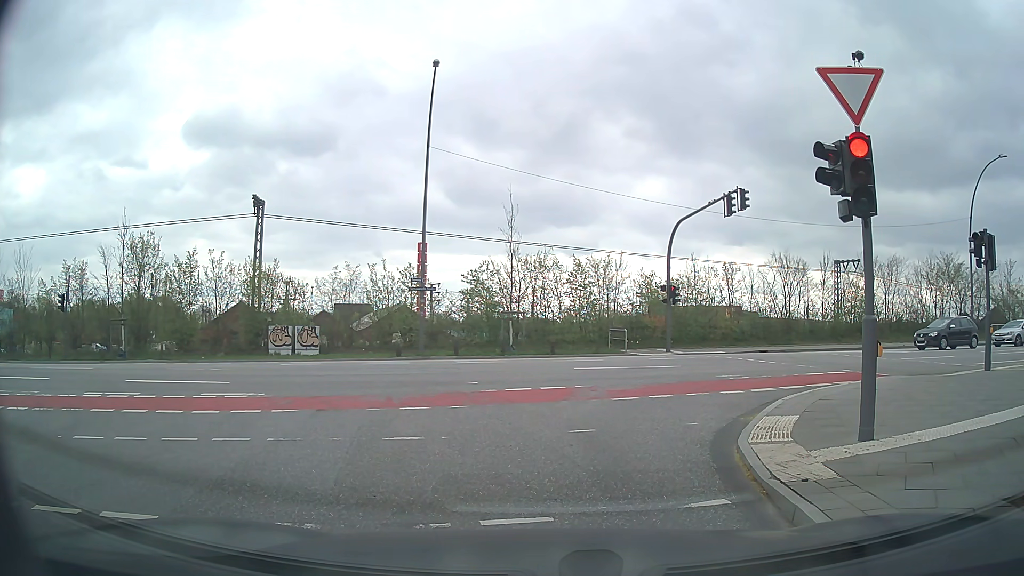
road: residential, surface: asphalt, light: Day
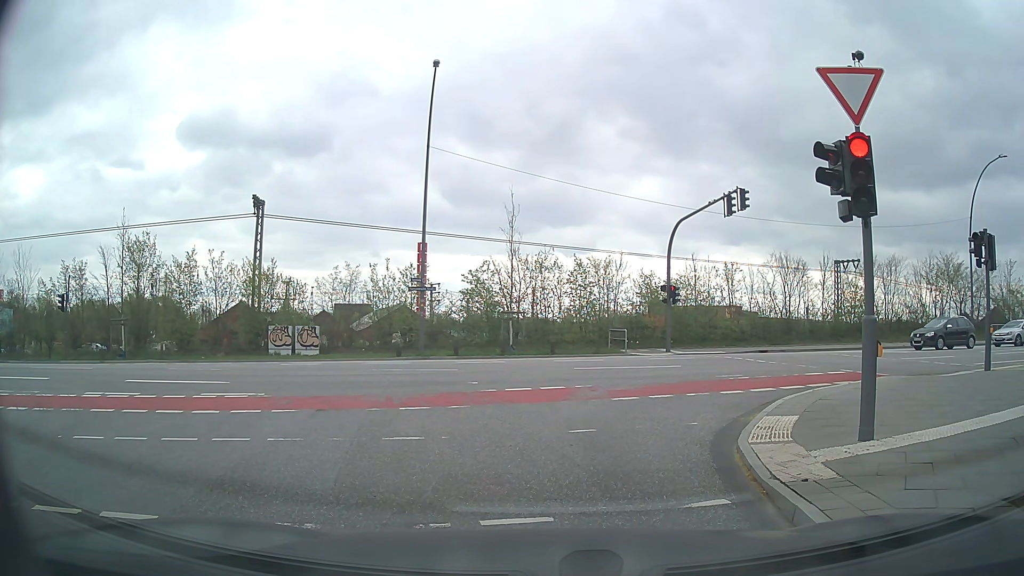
(0.0, 0.0) m; 0°
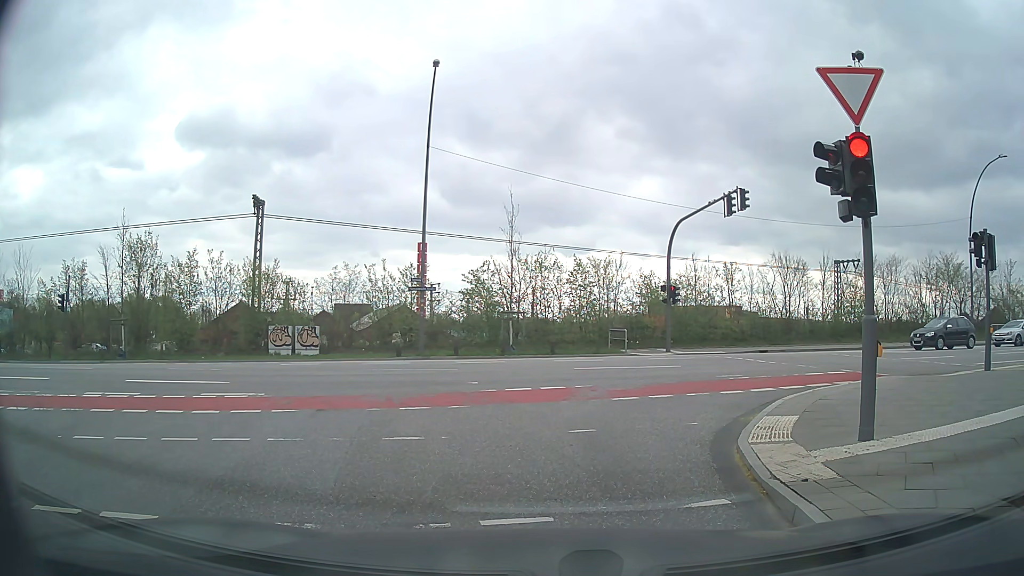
(0.0, 0.0) m; 0°
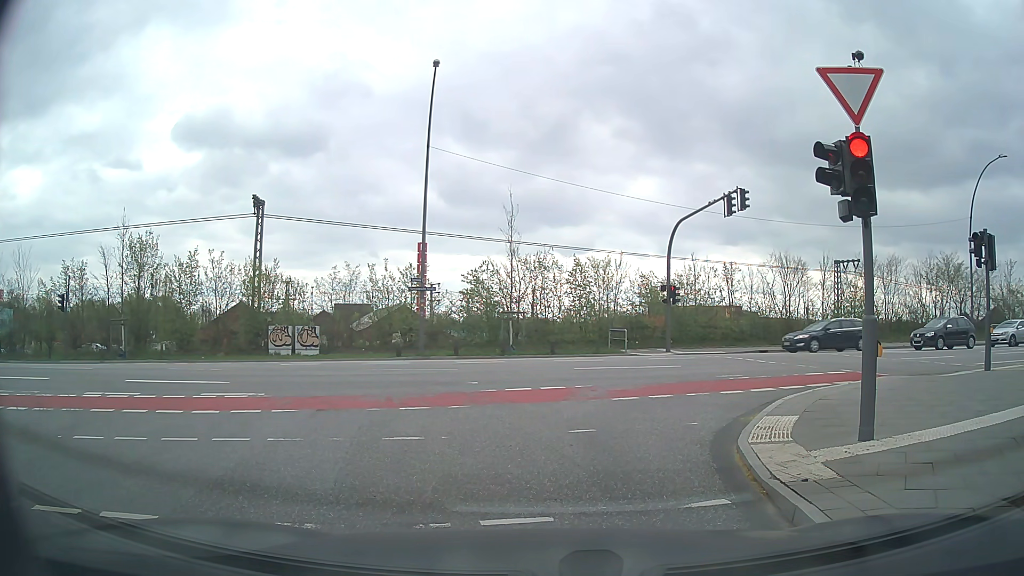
(0.0, 0.0) m; 0°
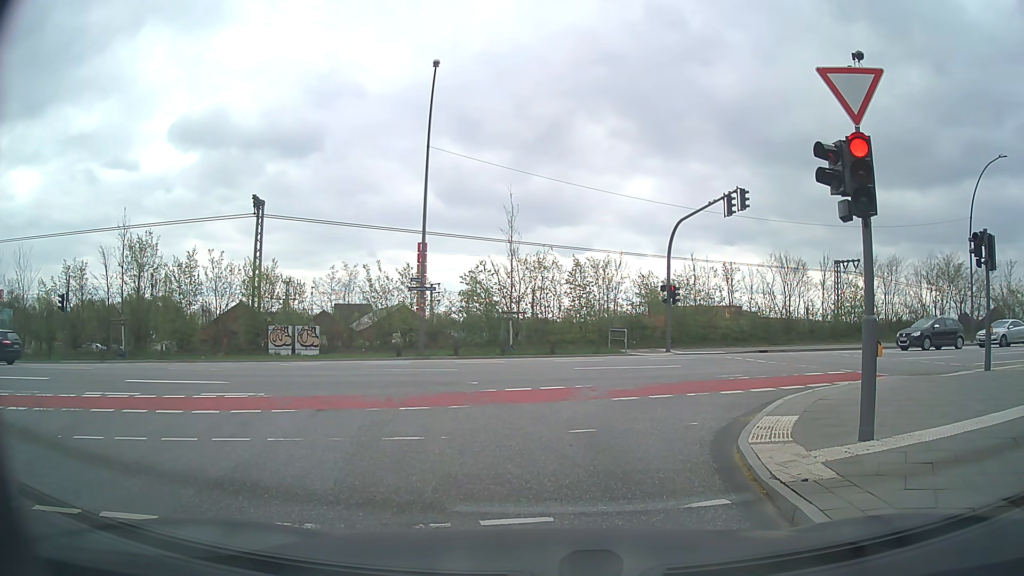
(0.0, 0.0) m; 0°
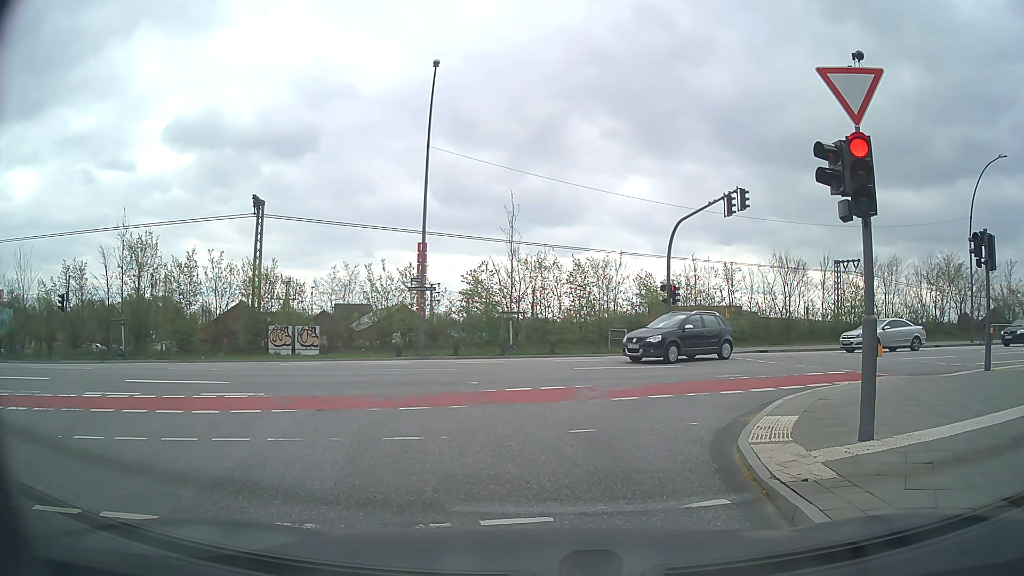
(0.0, 0.0) m; 0°
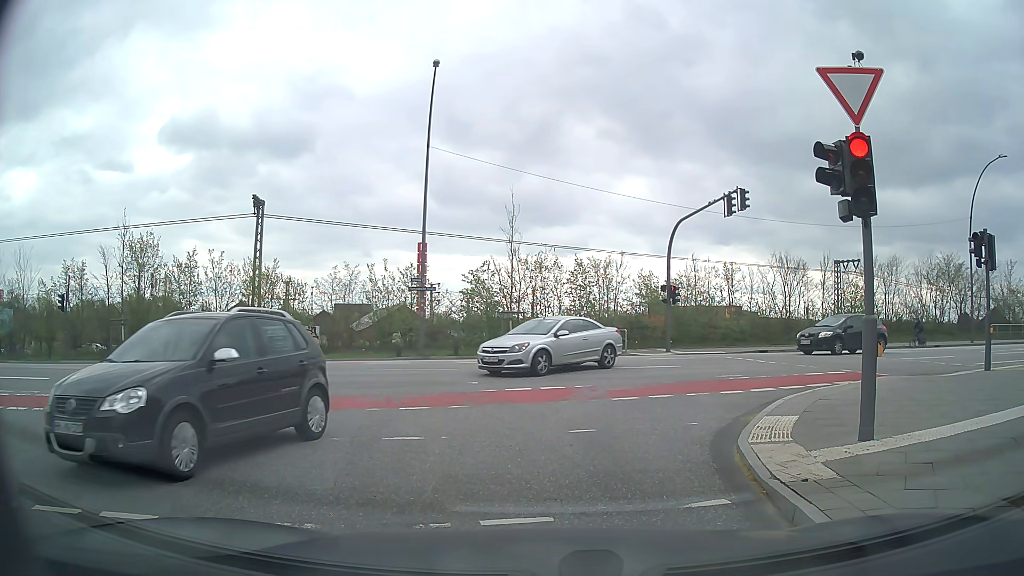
(0.0, 0.0) m; 0°
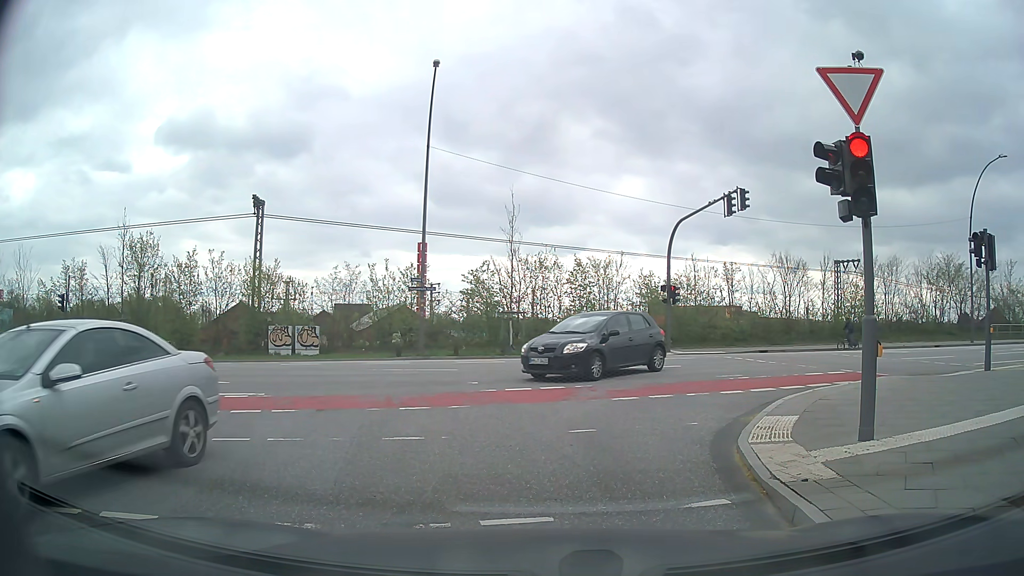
(0.0, 0.0) m; 0°
(0, +10) (+5, +19) (+13, +24) (+23, +26) (+33, +29) (+42, +31) (+52, +33) (+62, +34) (+72, +34) (+82, +33) m
